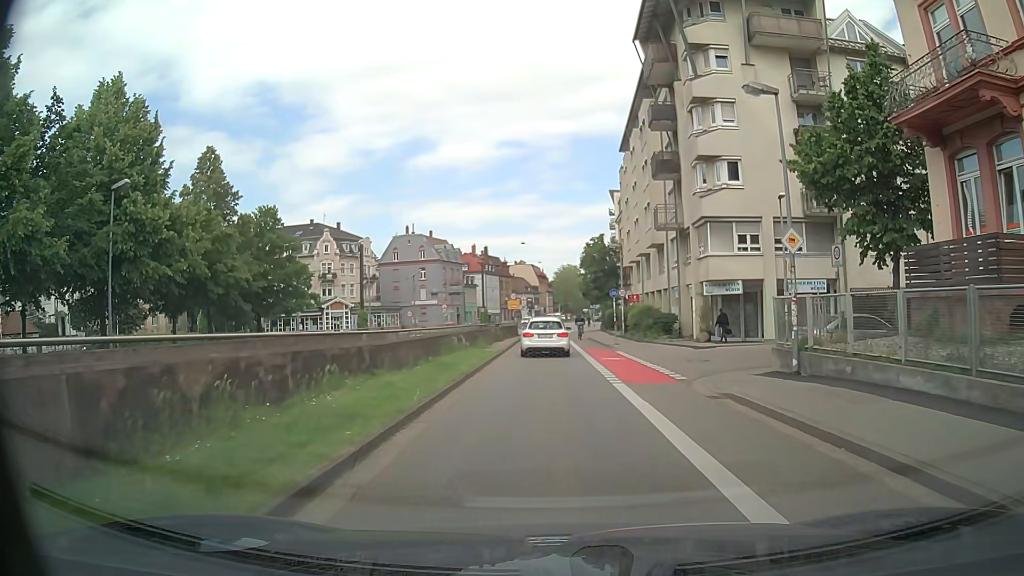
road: secondary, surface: asphalt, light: Day
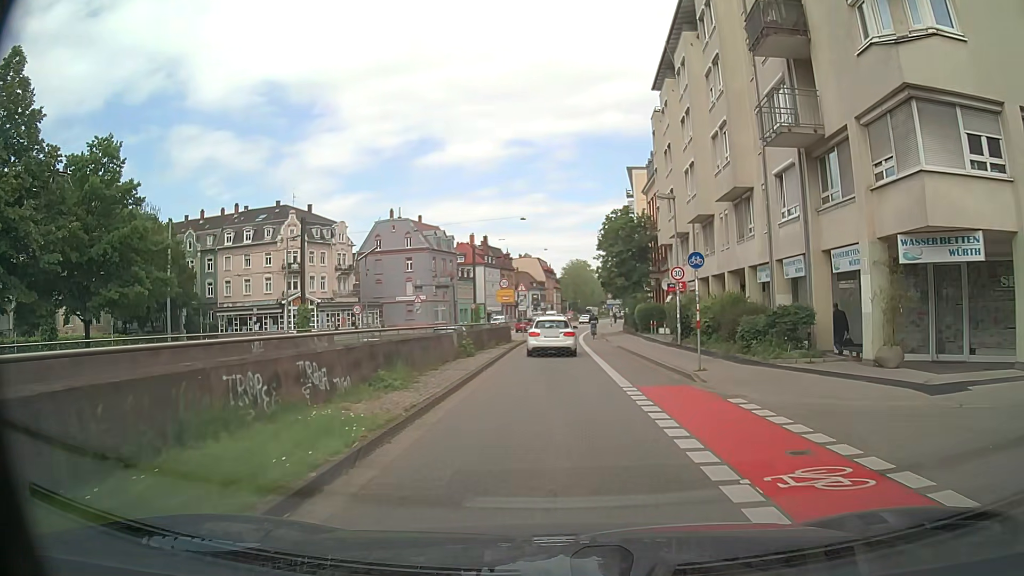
(-0.3, +18.0) m; -1°
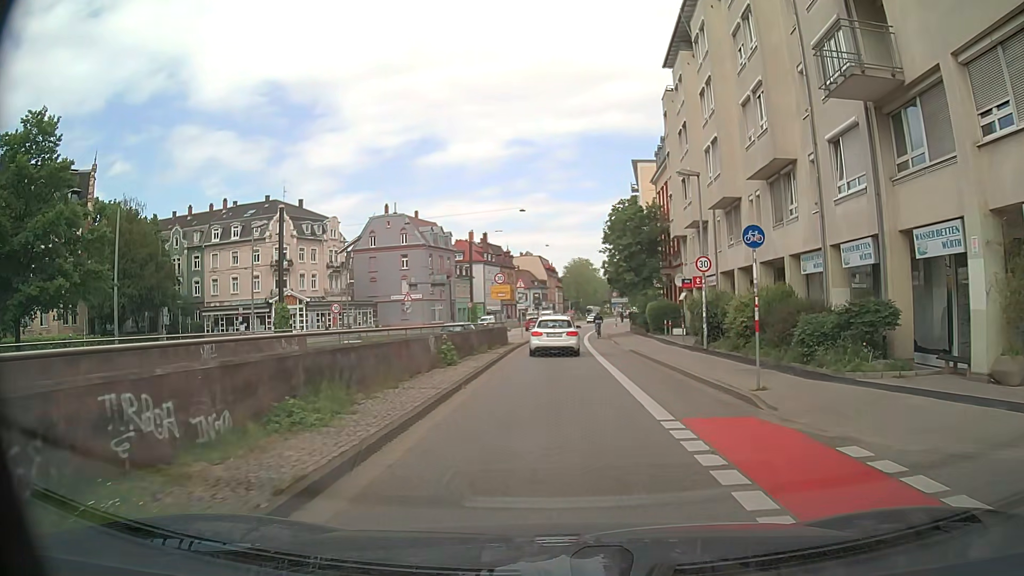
(0.0, +4.5) m; -1°
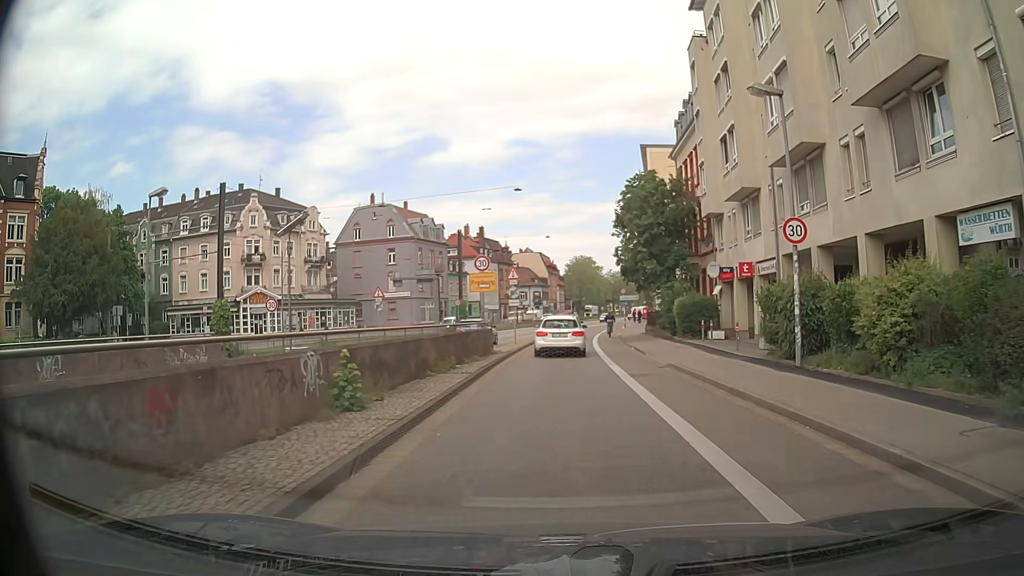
(+0.1, +9.0) m; +1°
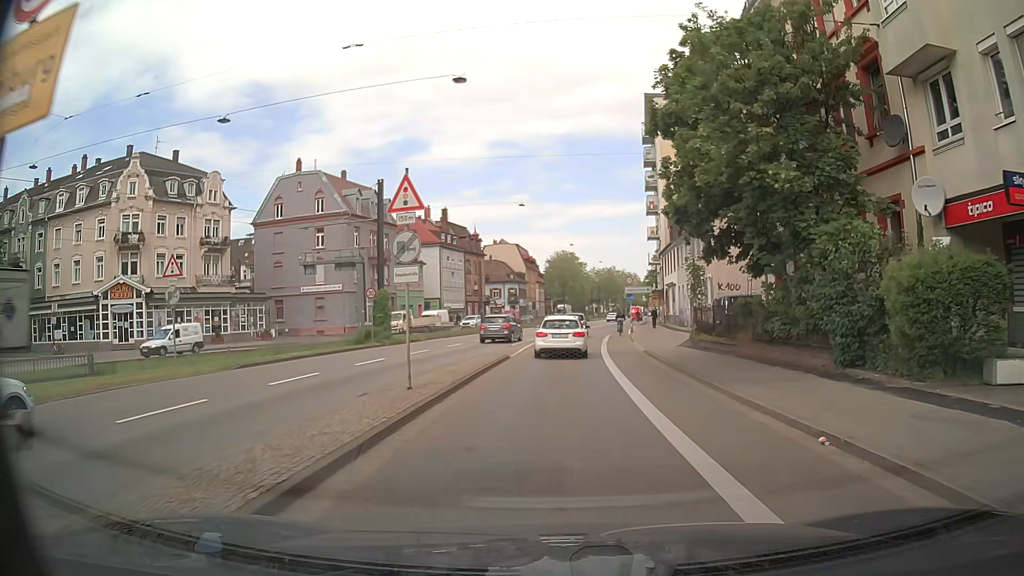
(+0.1, +22.2) m; +1°
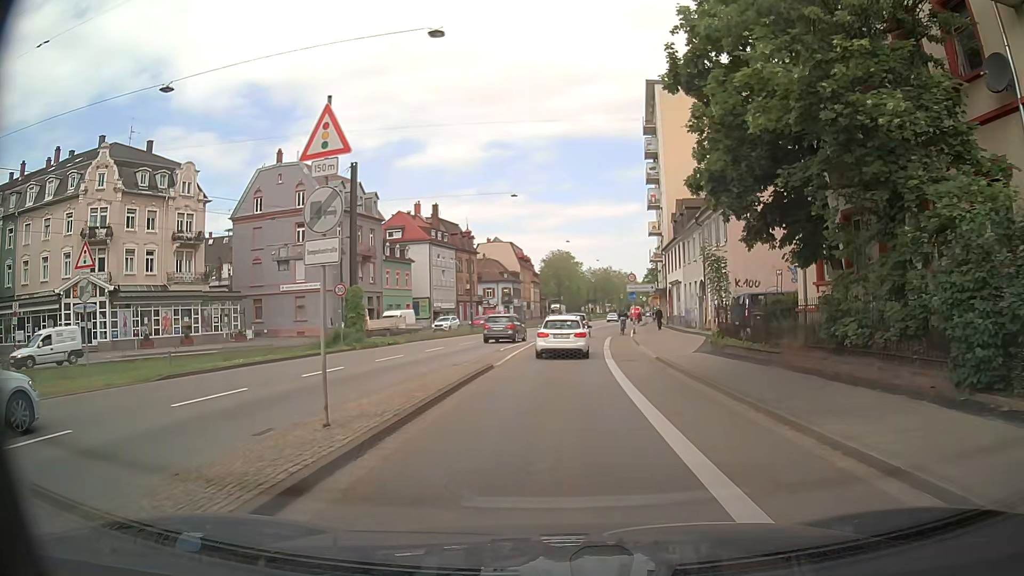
(0.0, +4.4) m; +1°
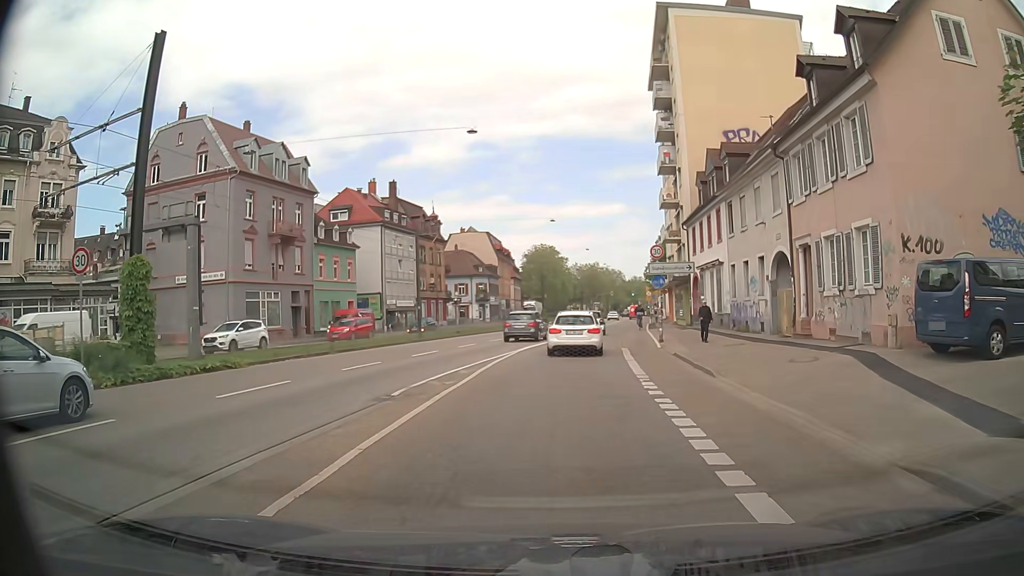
(+0.2, +17.6) m; +1°
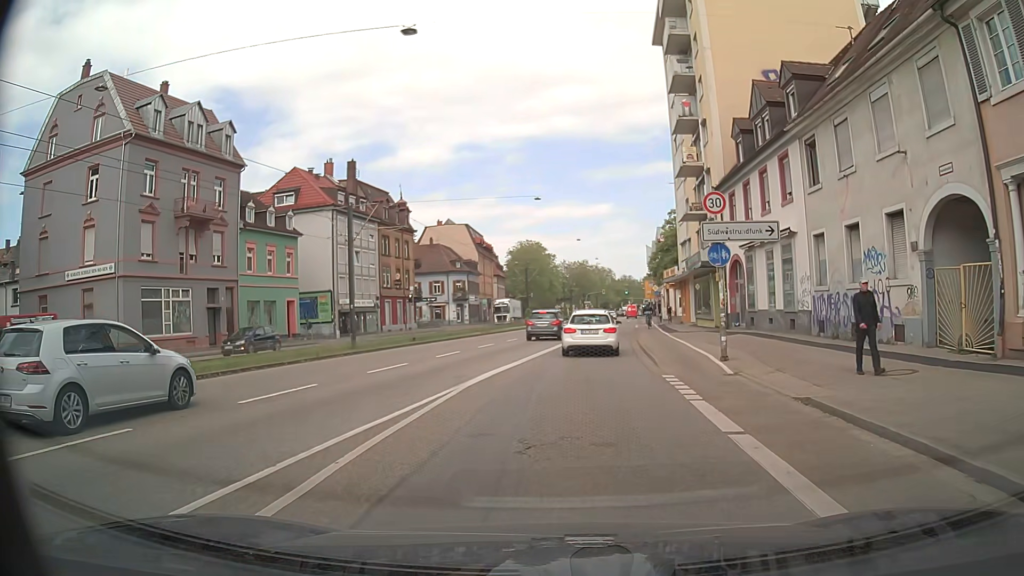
(+0.3, +12.5) m; +2°
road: primary
(0, +10) (+1, +20) (+2, +30) (+3, +40) (+4, +50) (+5, +60) (+7, +70) (+8, +80) (+10, +89) (+11, +99) m
